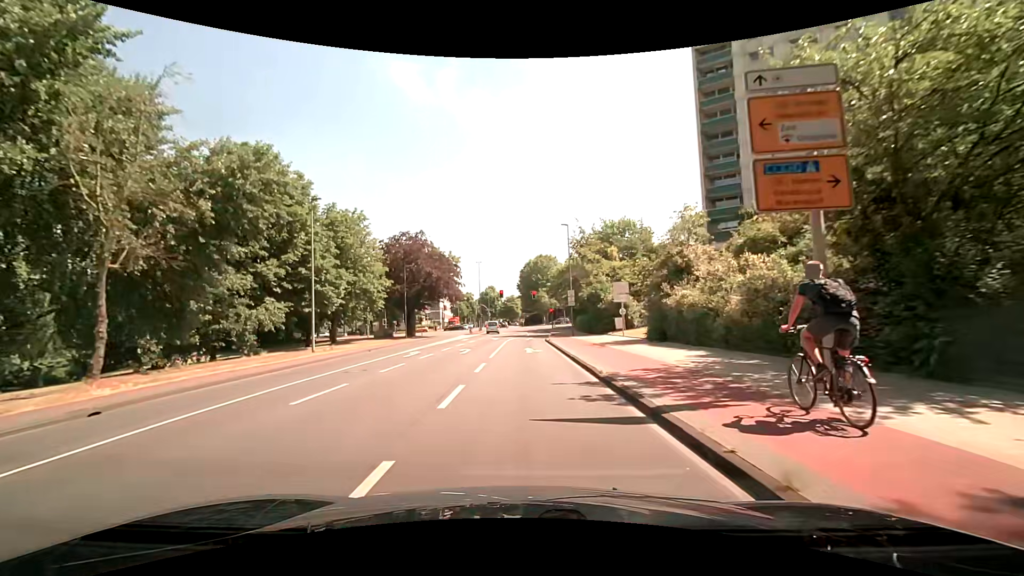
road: tertiary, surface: asphalt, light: Day
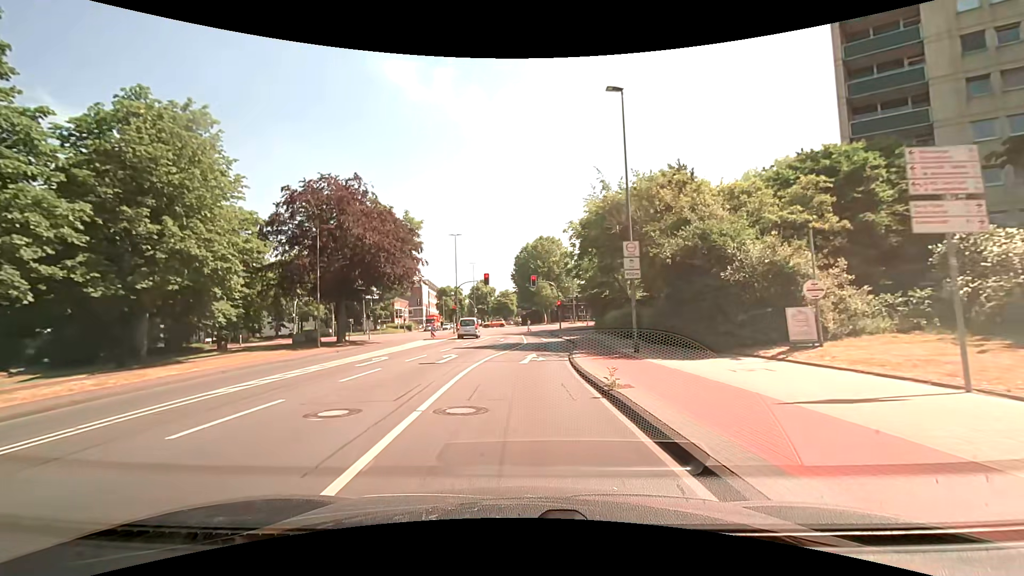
(+0.1, +26.5) m; 0°
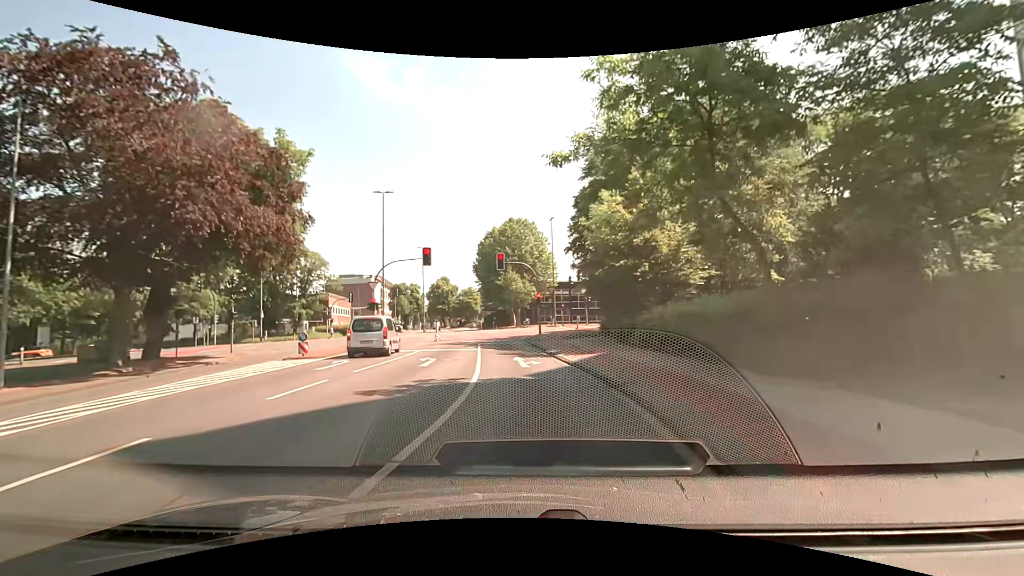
(+0.3, +20.7) m; +4°
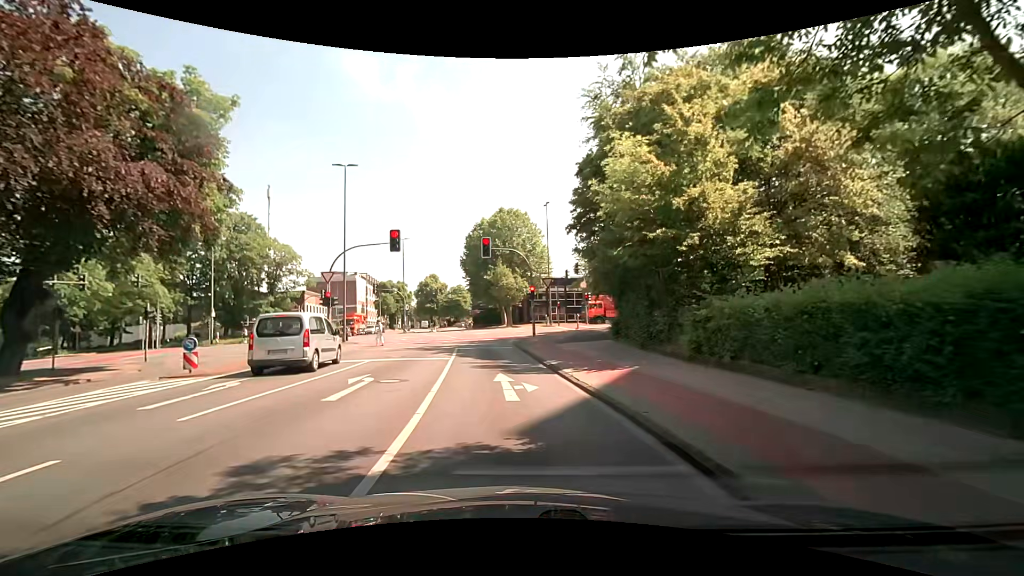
(+0.1, +6.9) m; +2°
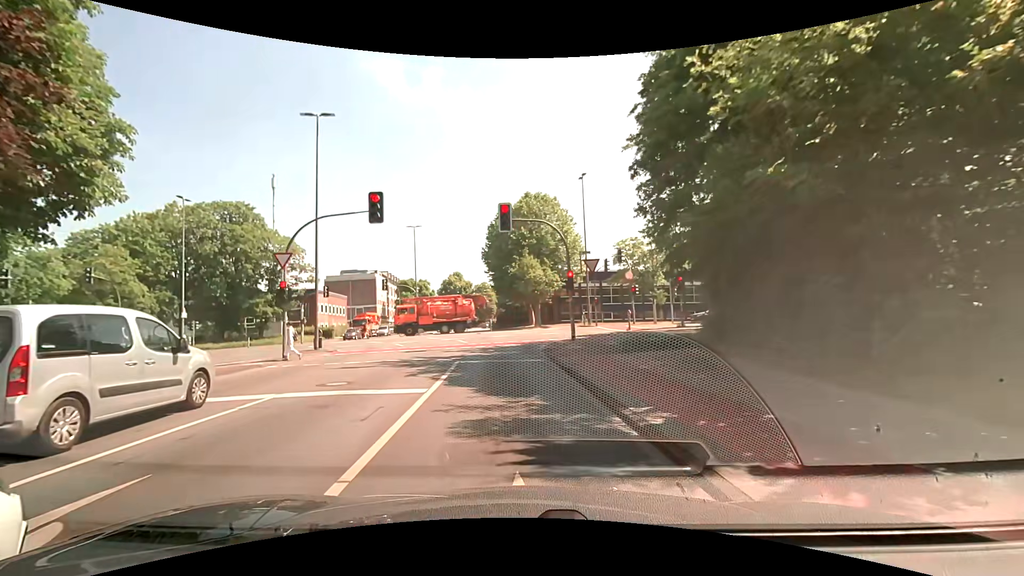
(-0.4, +9.1) m; -4°
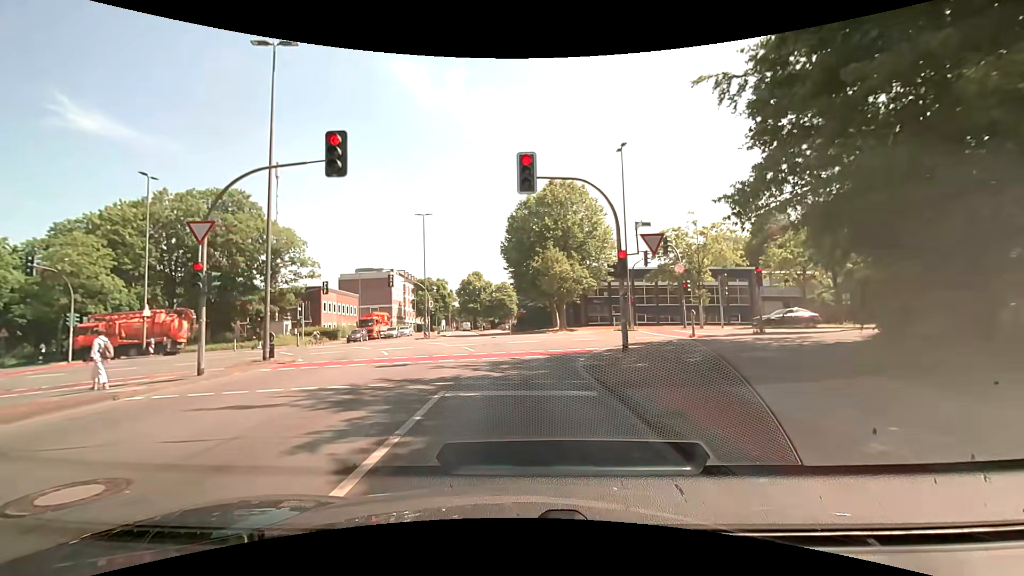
(-0.2, +7.1) m; -1°
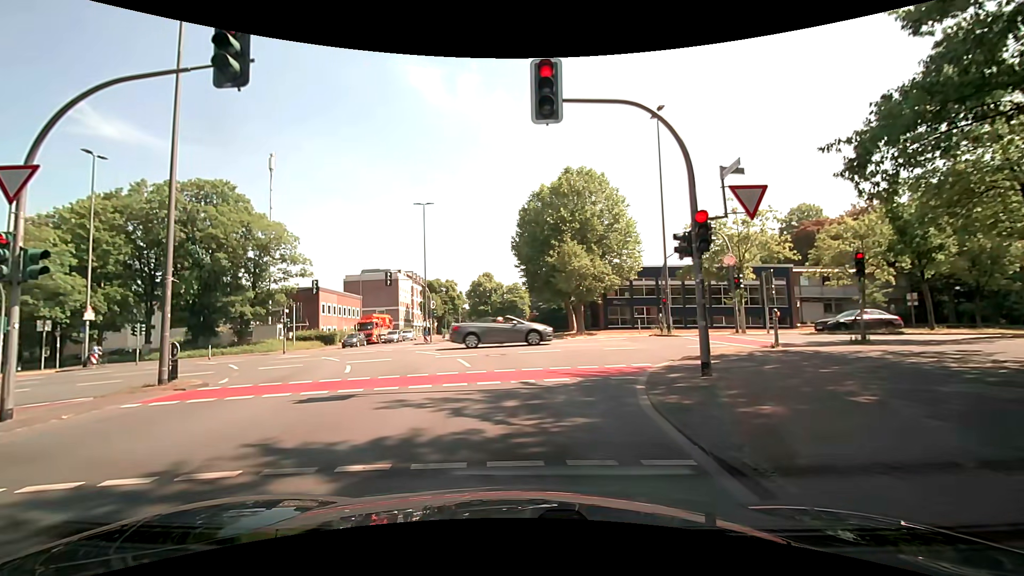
(-0.3, +5.7) m; -4°
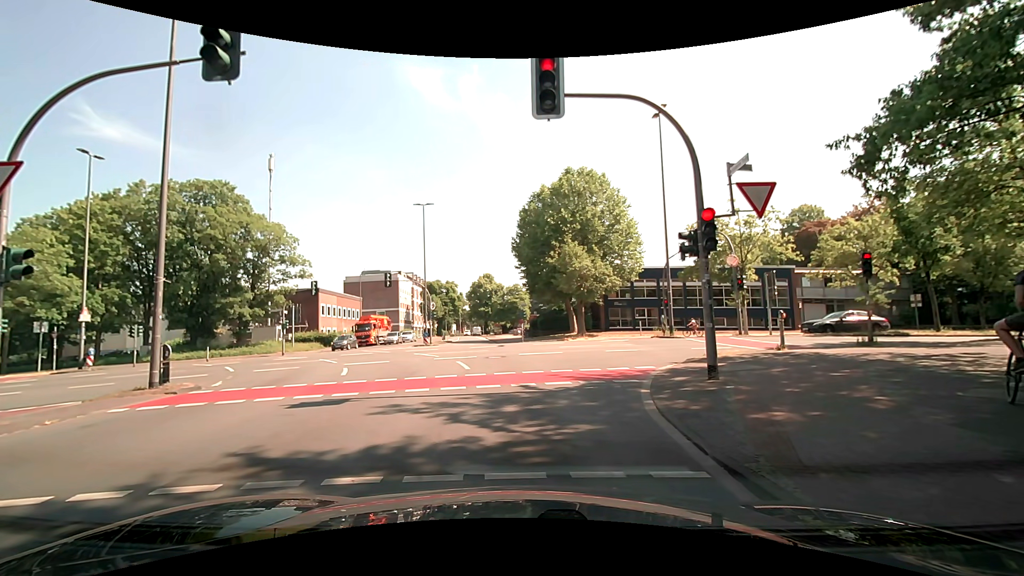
(0.0, +0.4) m; 0°
